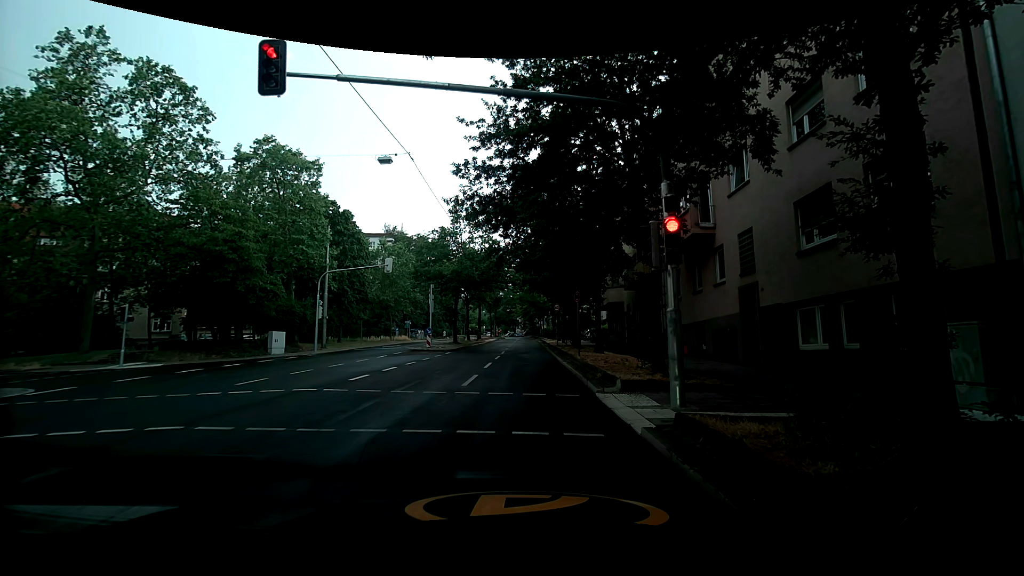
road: secondary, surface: asphalt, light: Day
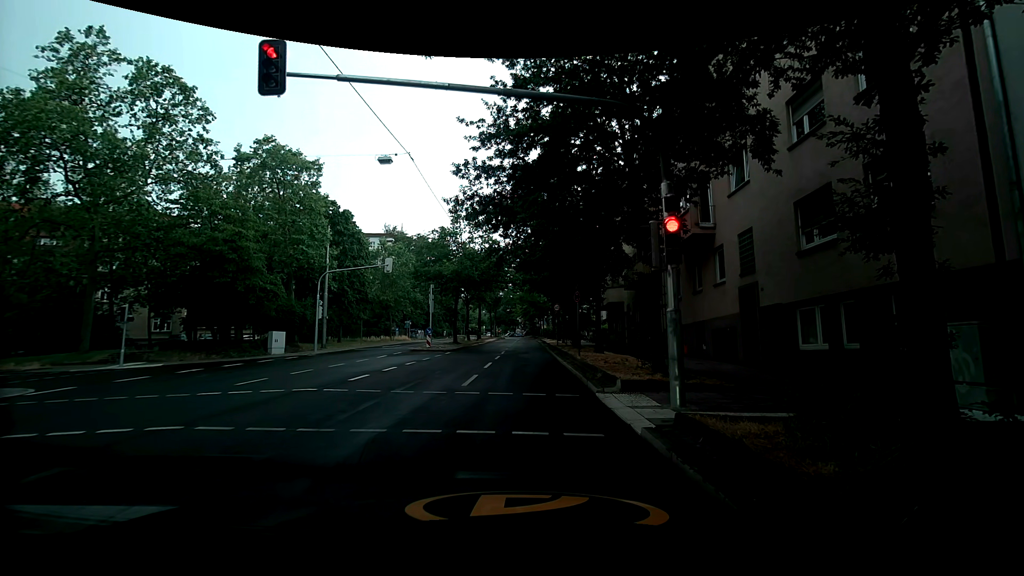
(0.0, 0.0) m; 0°
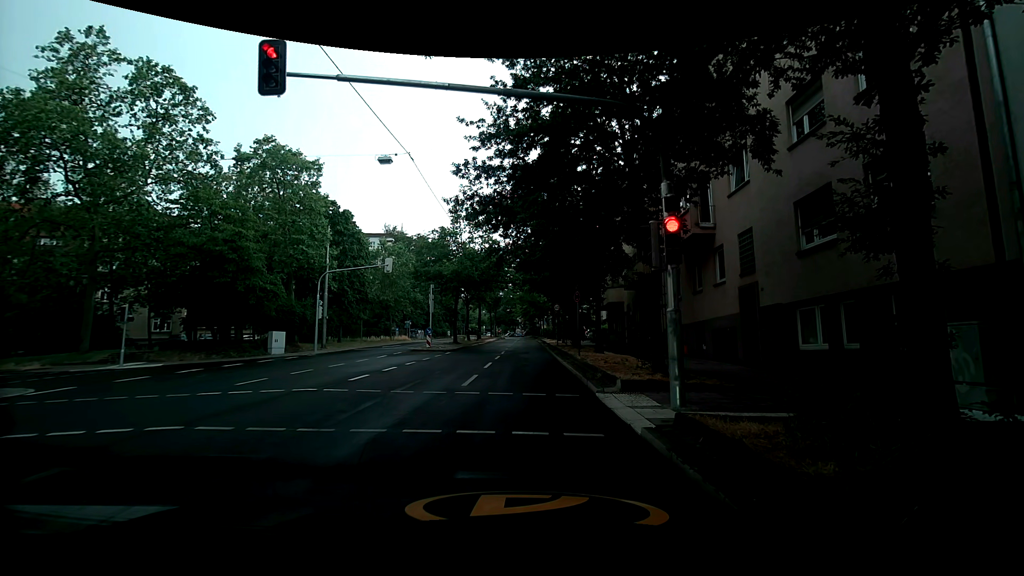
(0.0, 0.0) m; 0°
